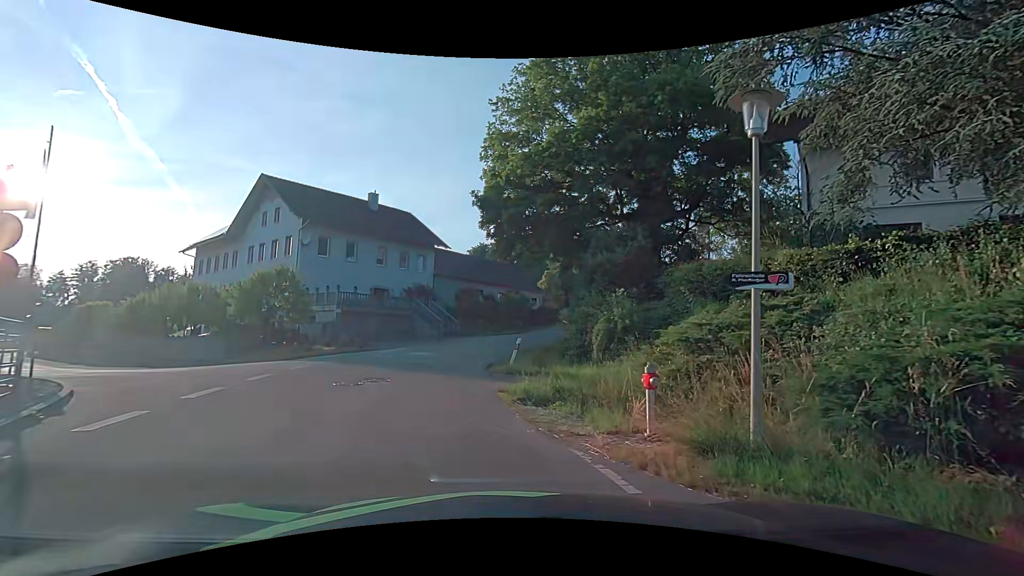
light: Day
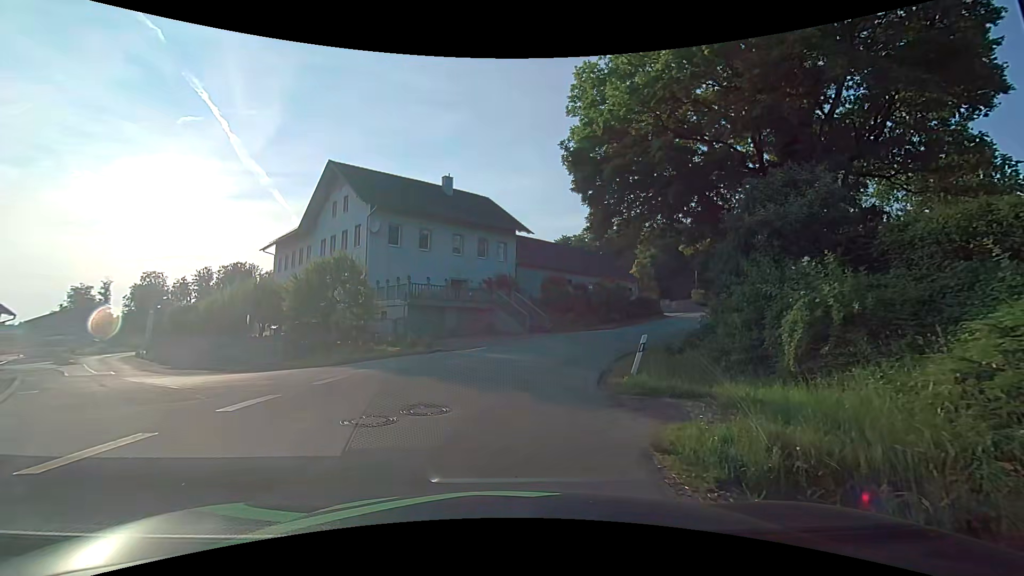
(-0.5, +6.0) m; -10°
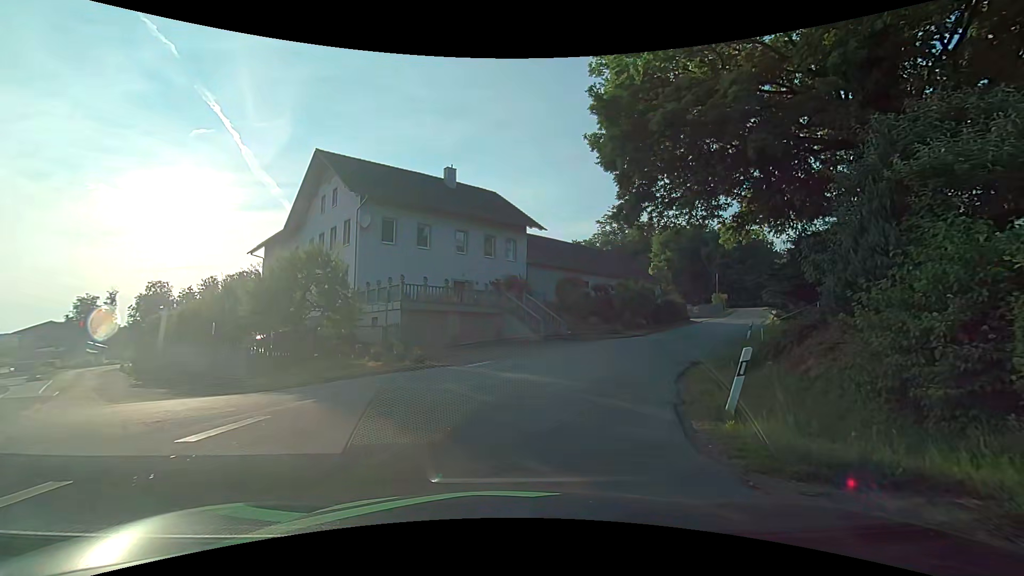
(-0.1, +4.9) m; -1°
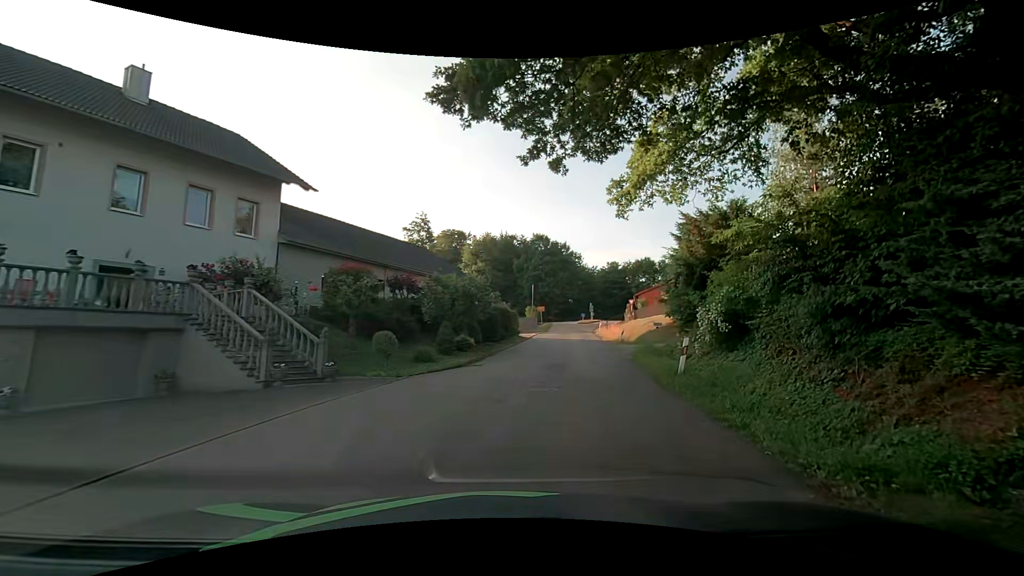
(+2.2, +14.4) m; +21°
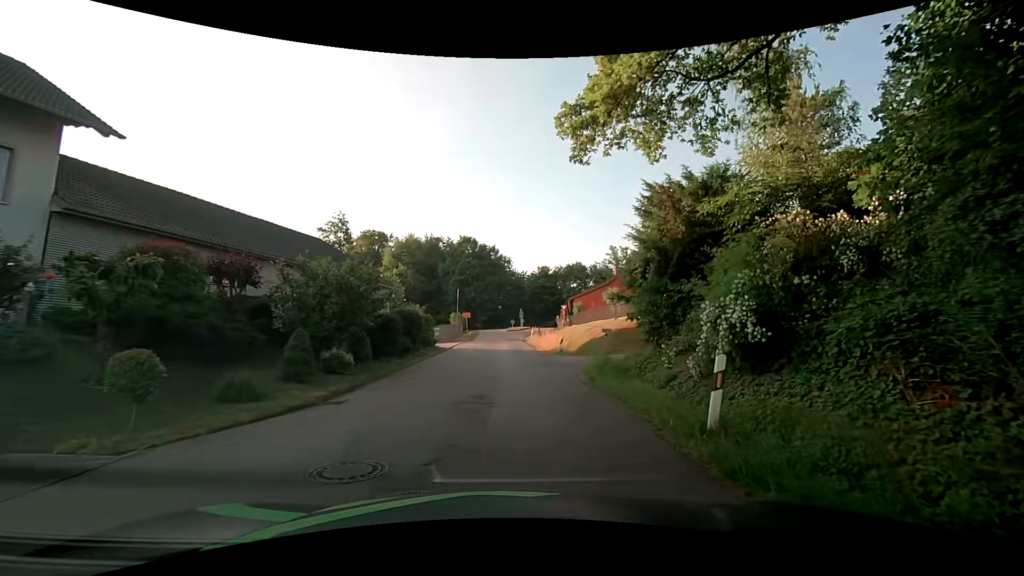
(+0.7, +6.7) m; +9°
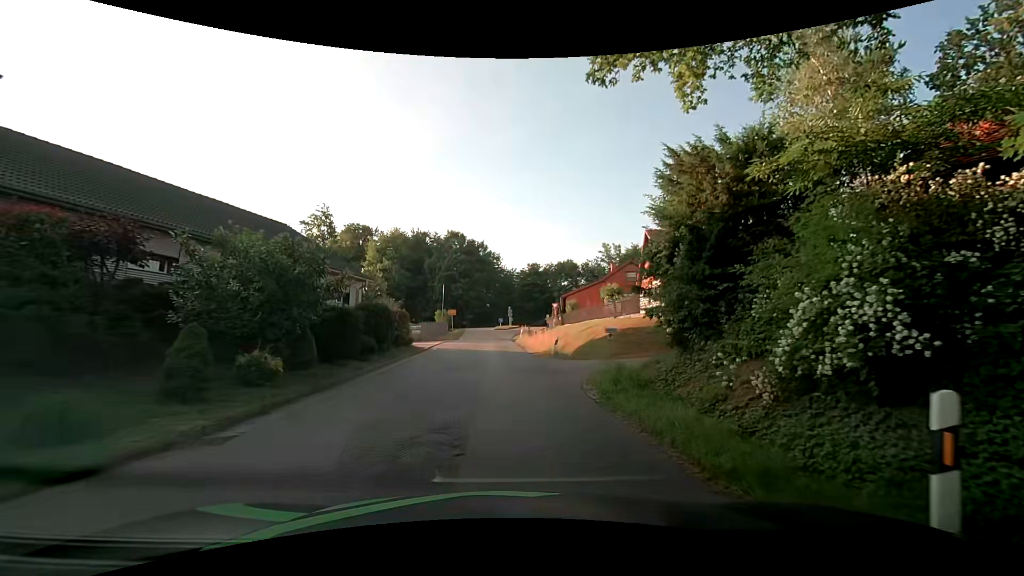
(+0.1, +3.6) m; +1°
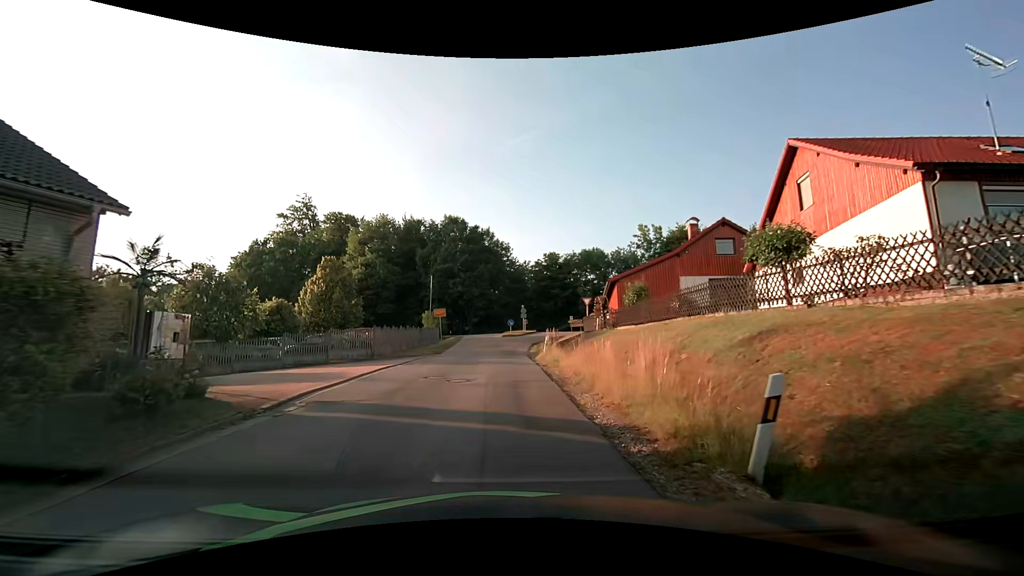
(+0.5, +19.0) m; 0°
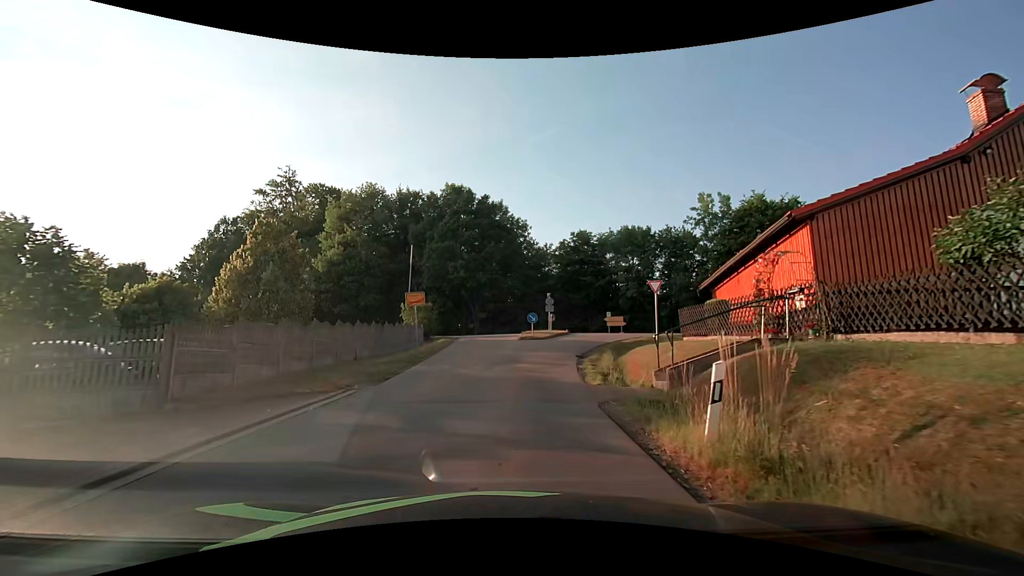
(-0.2, +17.2) m; -1°
(0, +10) (+1, +20) (+4, +29) (+10, +37) (+19, +41) (+29, +40) (+39, +38) (+48, +36) (+58, +34) (+68, +33) m
